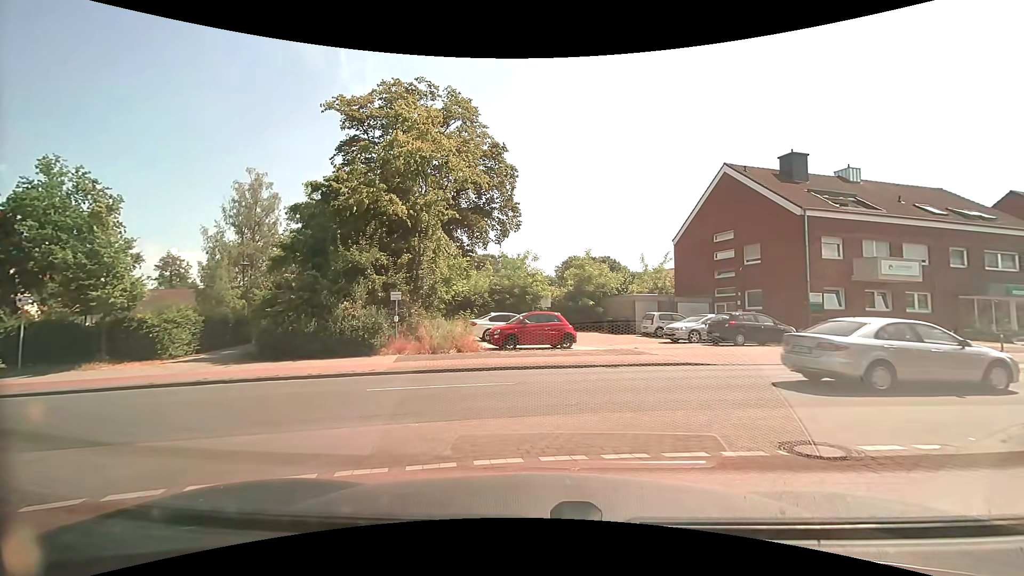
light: Day
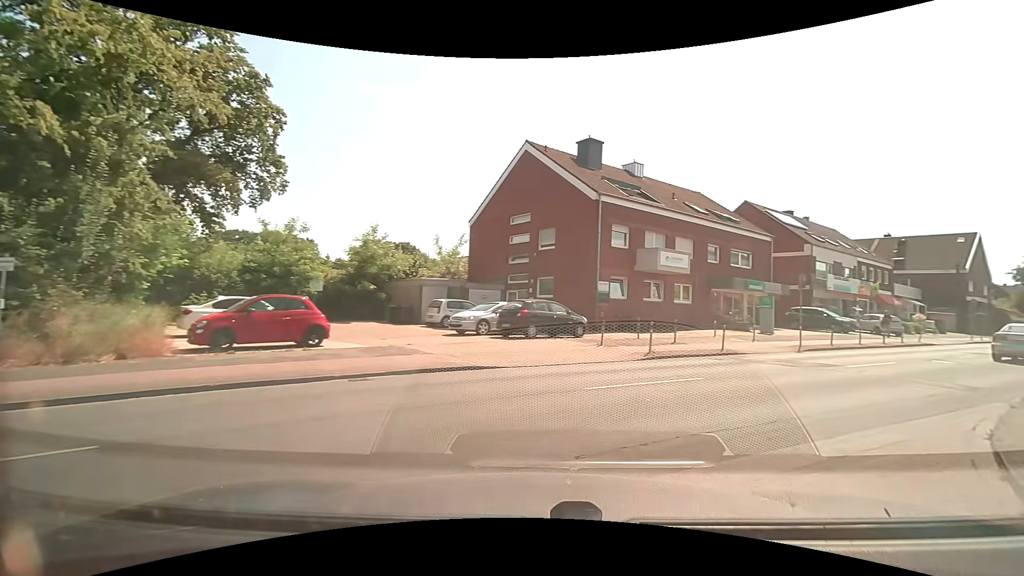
(+1.0, +5.4) m; +23°
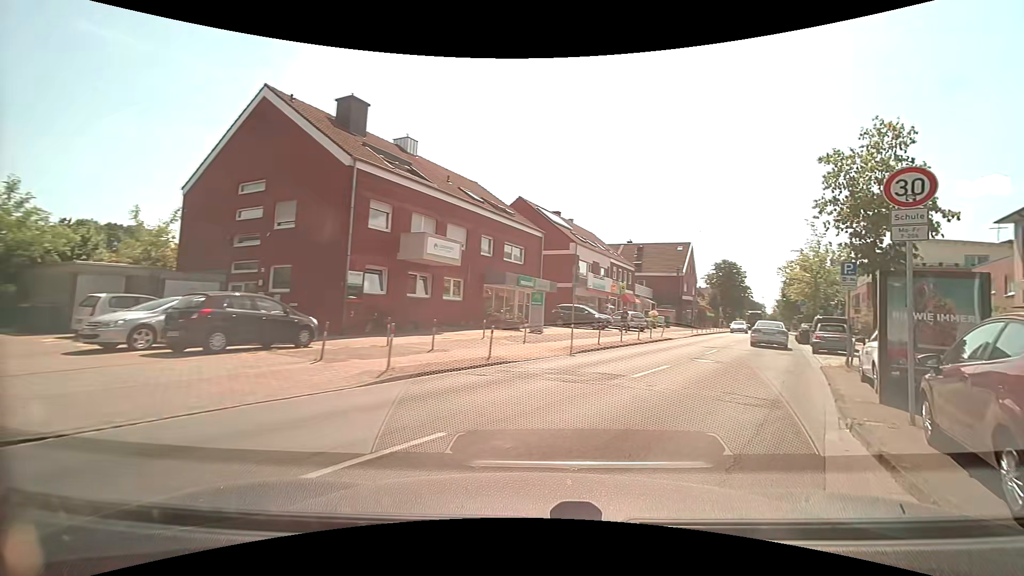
(+1.3, +5.4) m; +26°
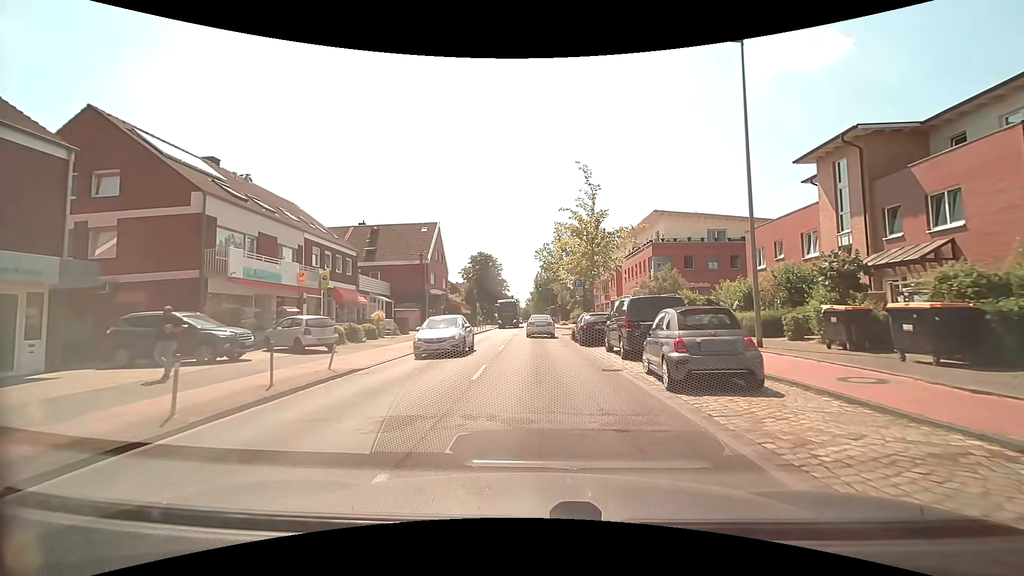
(+6.4, +17.9) m; +25°
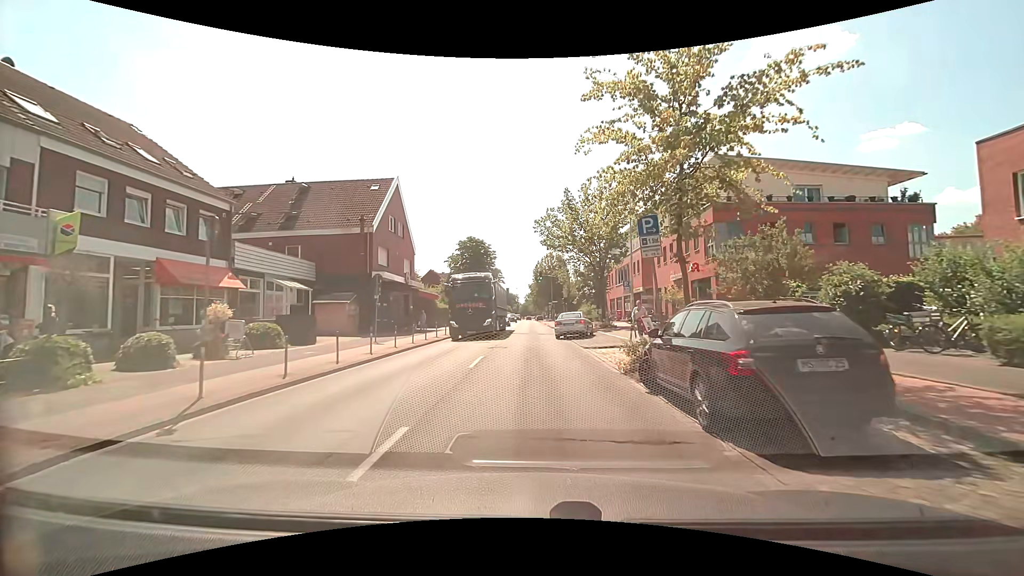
(+0.4, +17.1) m; +1°
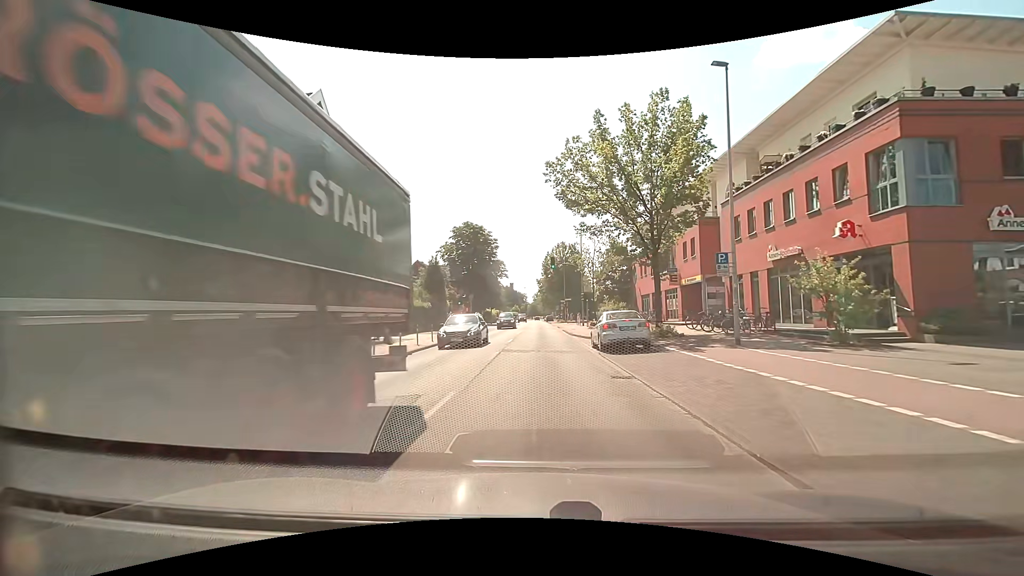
(-0.1, +15.9) m; -1°
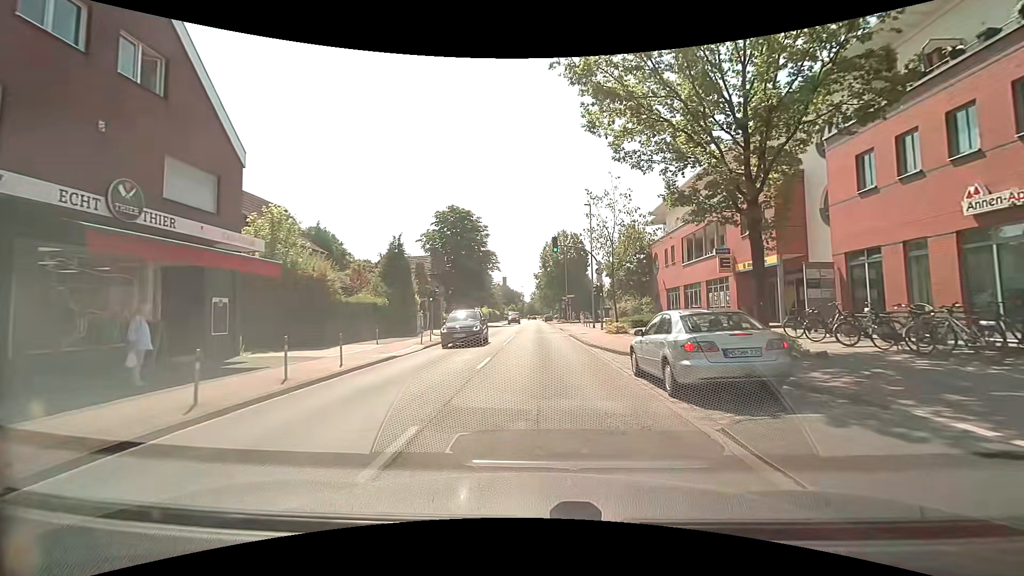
(+0.1, +12.0) m; +1°
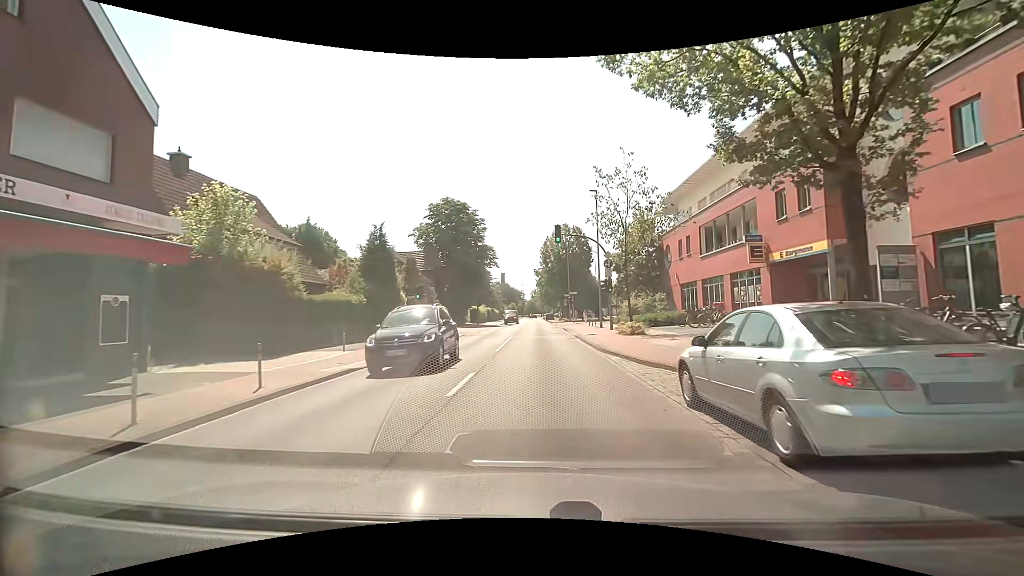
(0.0, +4.2) m; 0°
(0, +10) (0, +20) (0, +30) (0, +40) (0, +50) (0, +60) (0, +70) (0, +80) (0, +90) (-1, +100) m
